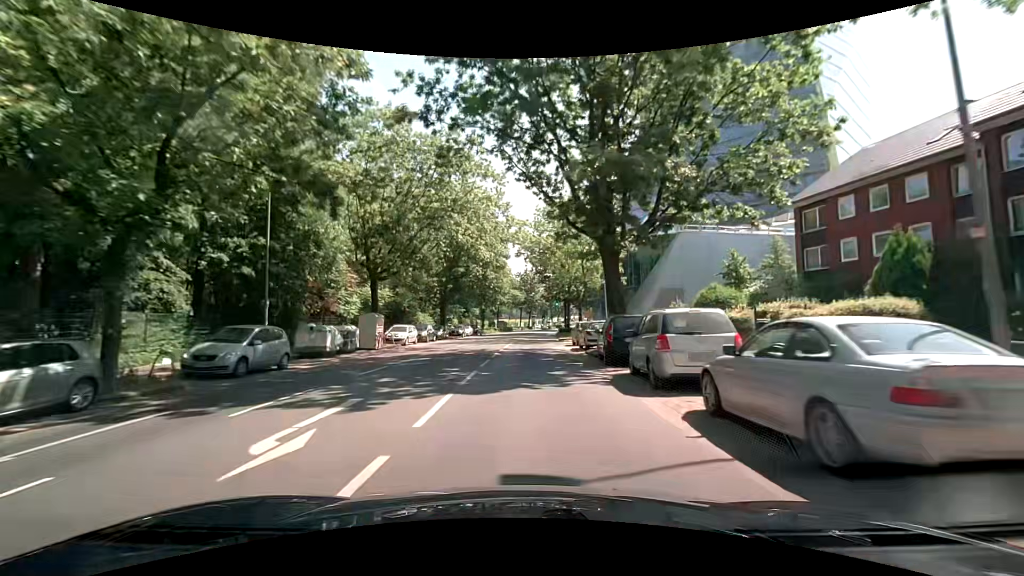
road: primary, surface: asphalt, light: Day
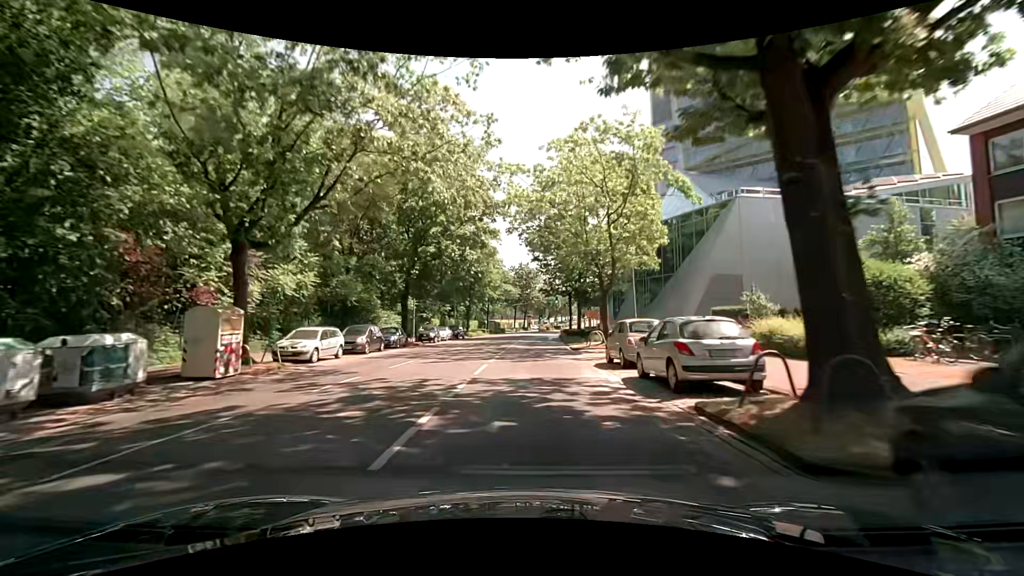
(+0.3, +15.5) m; +2°
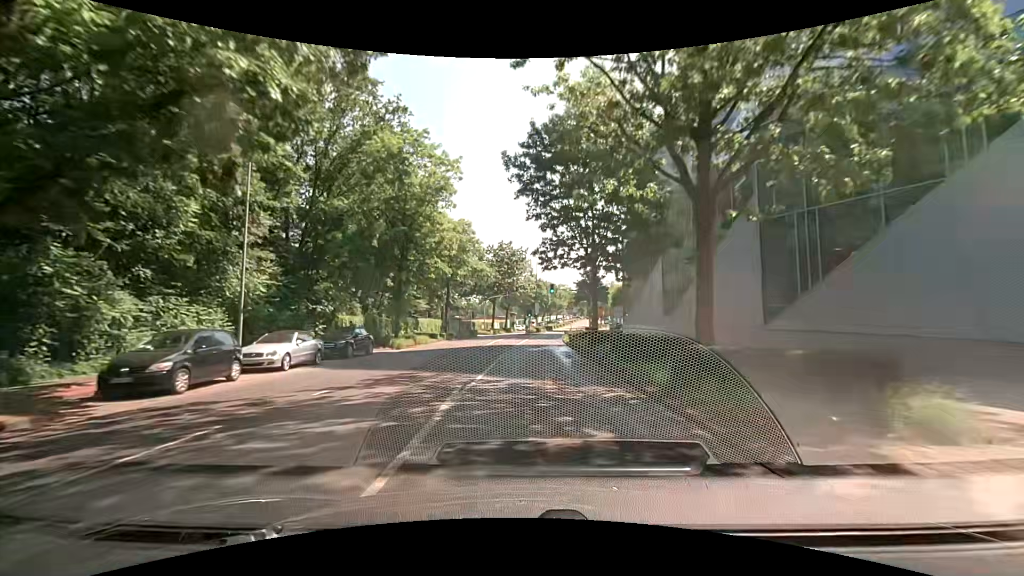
(+0.2, +30.8) m; +1°
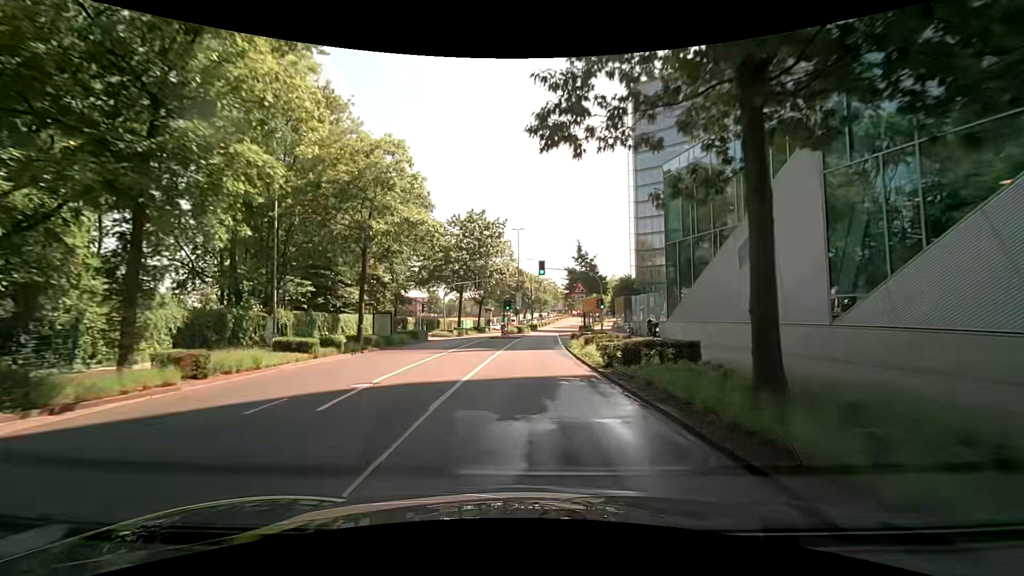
(+0.4, +22.6) m; +3°
(0, +10) (0, +20) (0, +30) (0, +40) (+1, +50) (+2, +60) (+2, +70) (+3, +80) (+4, +90) (+5, +100) m
